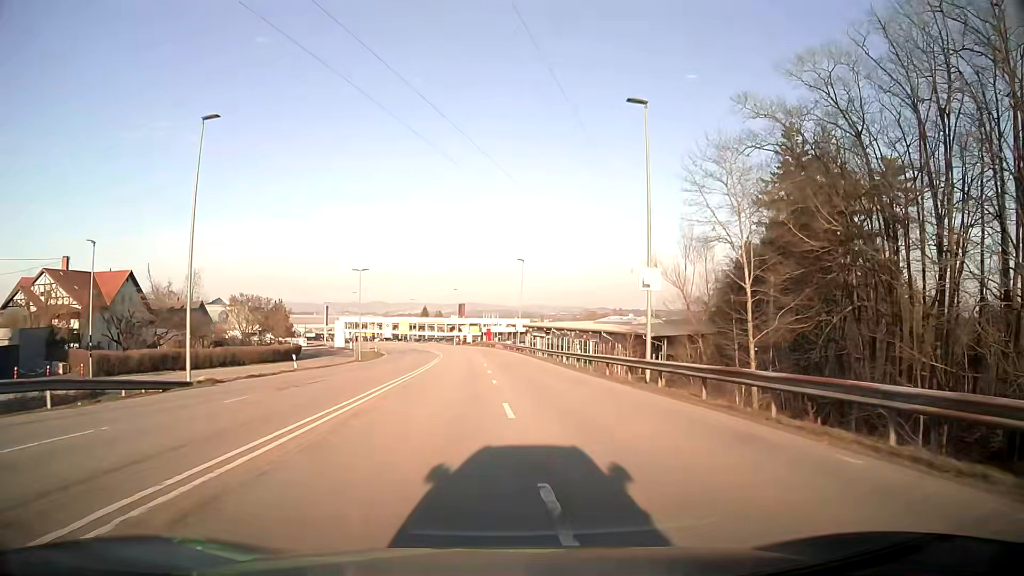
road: secondary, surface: asphalt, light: Day
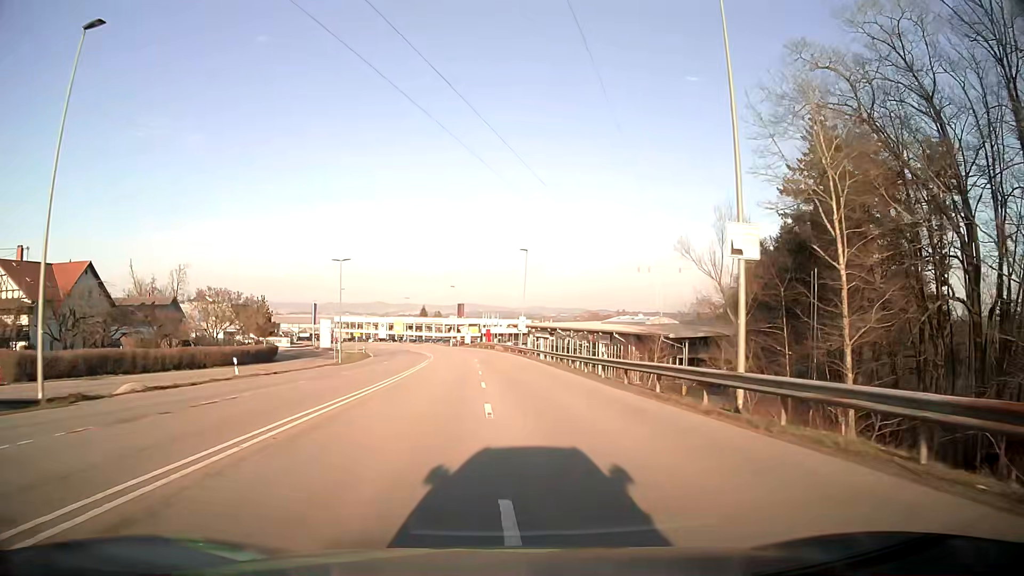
(0.0, +9.3) m; 0°
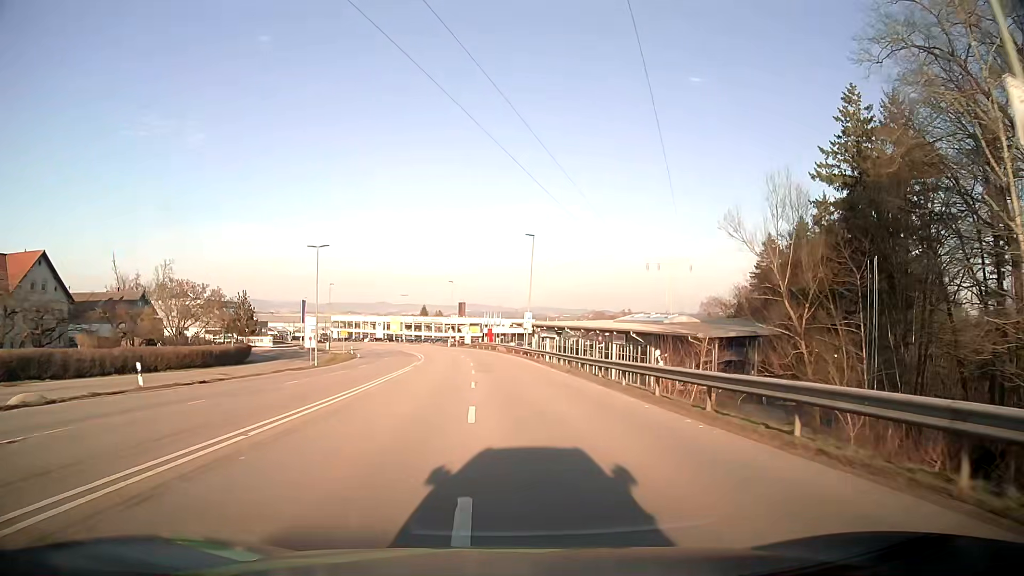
(0.0, +9.2) m; 0°
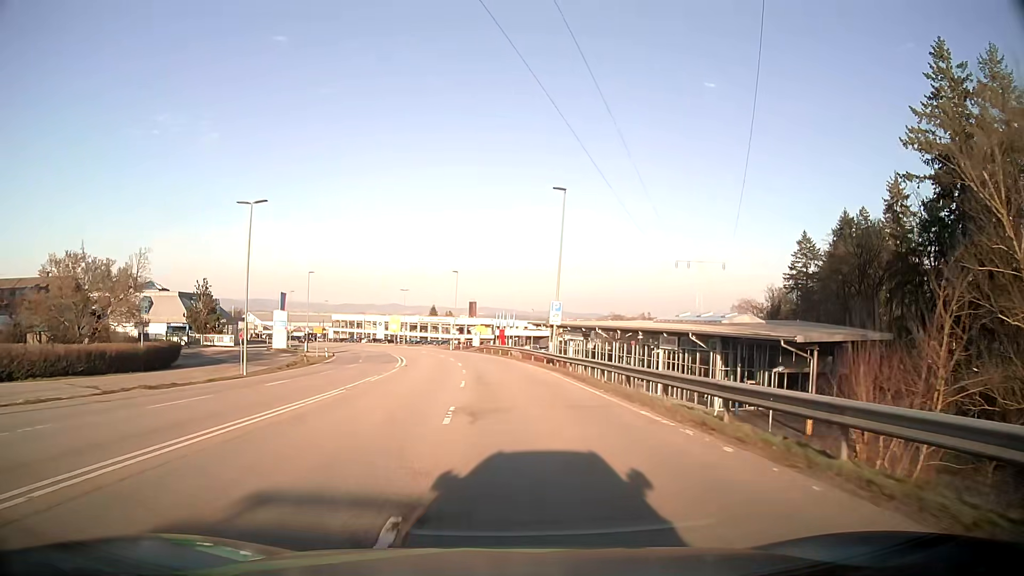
(-0.2, +18.2) m; -1°
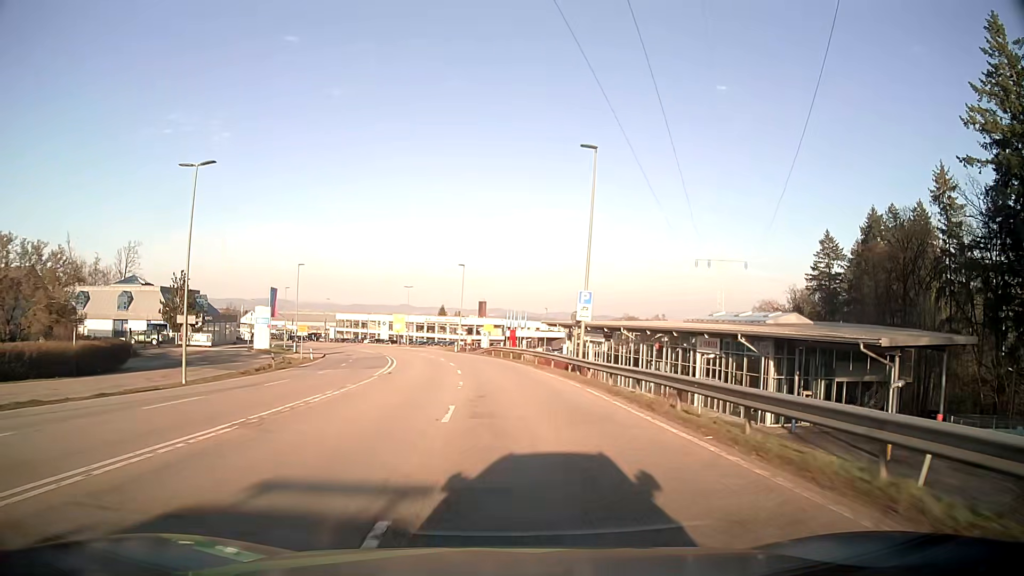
(-0.1, +9.0) m; -1°
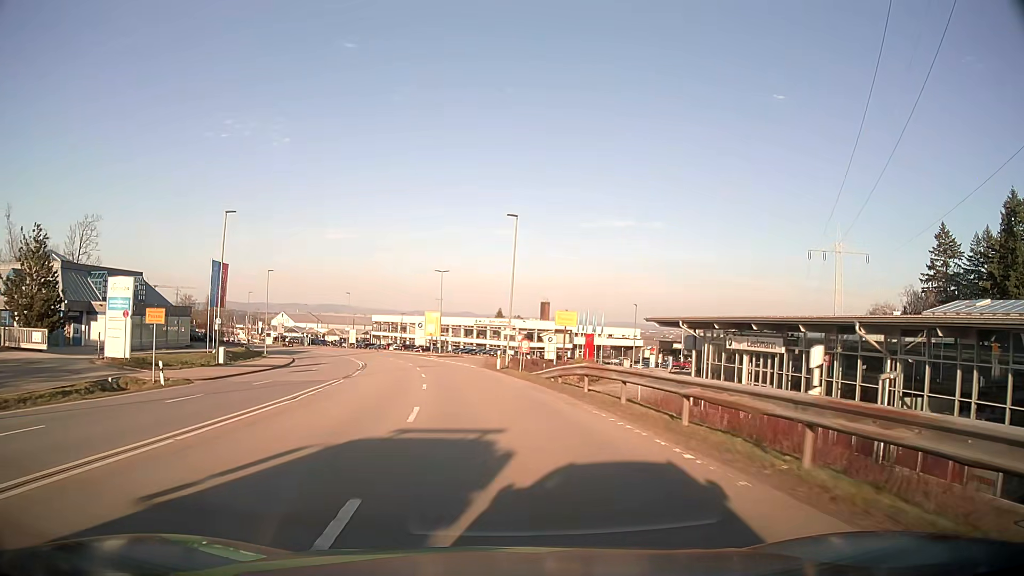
(-1.3, +35.1) m; -5°
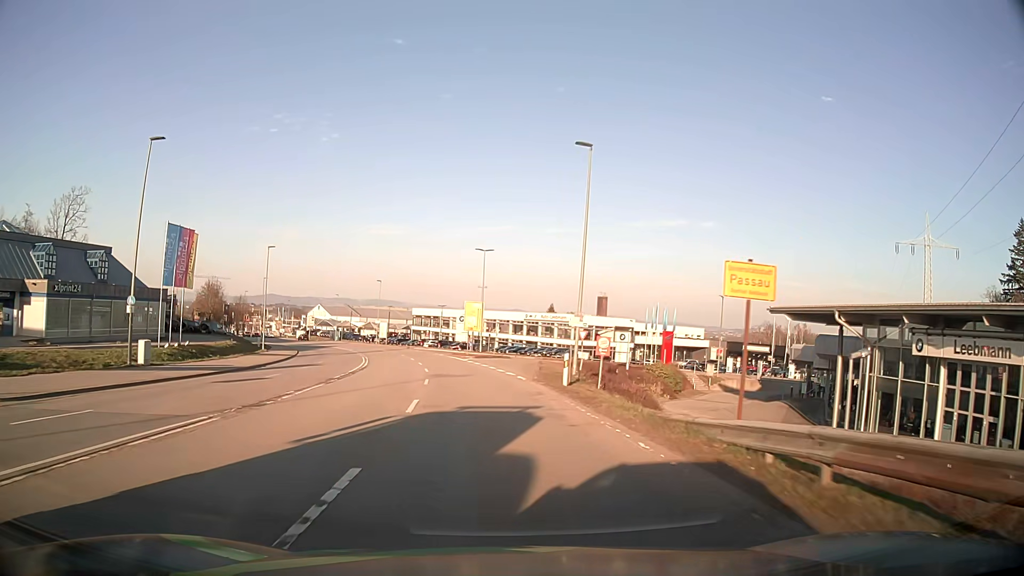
(-0.7, +16.6) m; -5°
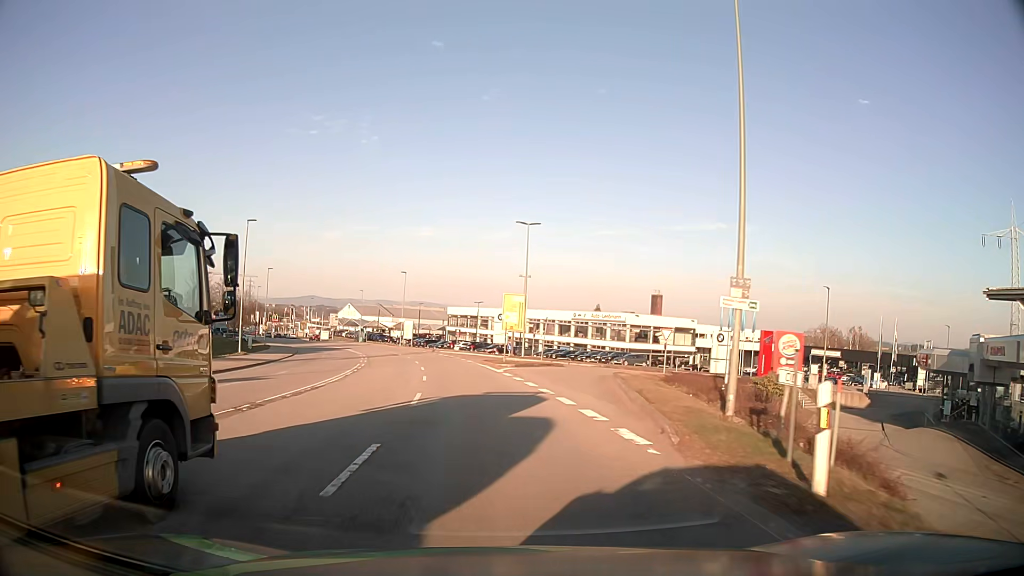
(-0.5, +16.0) m; -3°
(0, +10) (-1, +20) (-2, +30) (-3, +40) (-5, +50) (-7, +59) (-10, +69) (-13, +79) (-16, +88) (-20, +97) m
